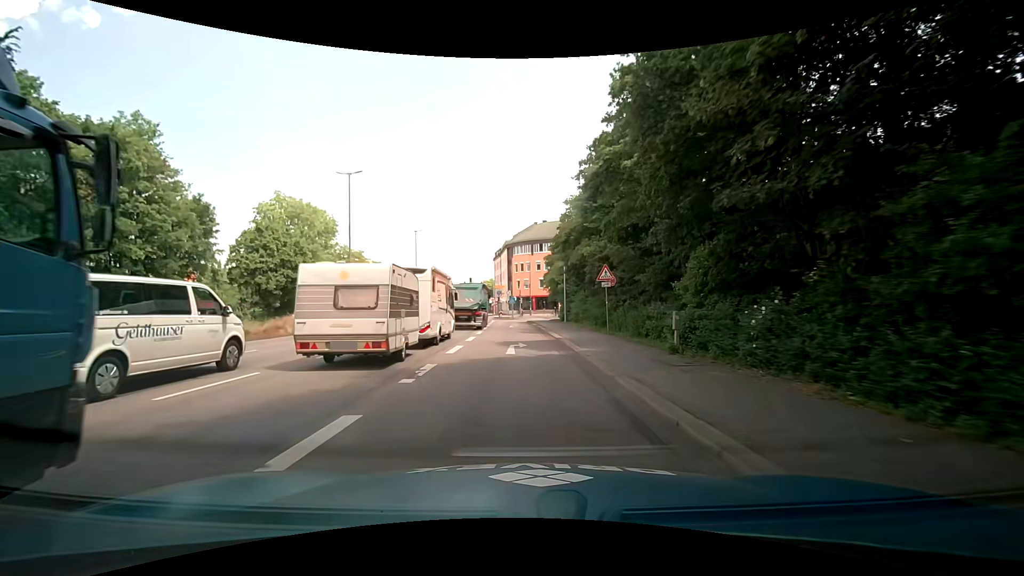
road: primary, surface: asphalt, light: Day
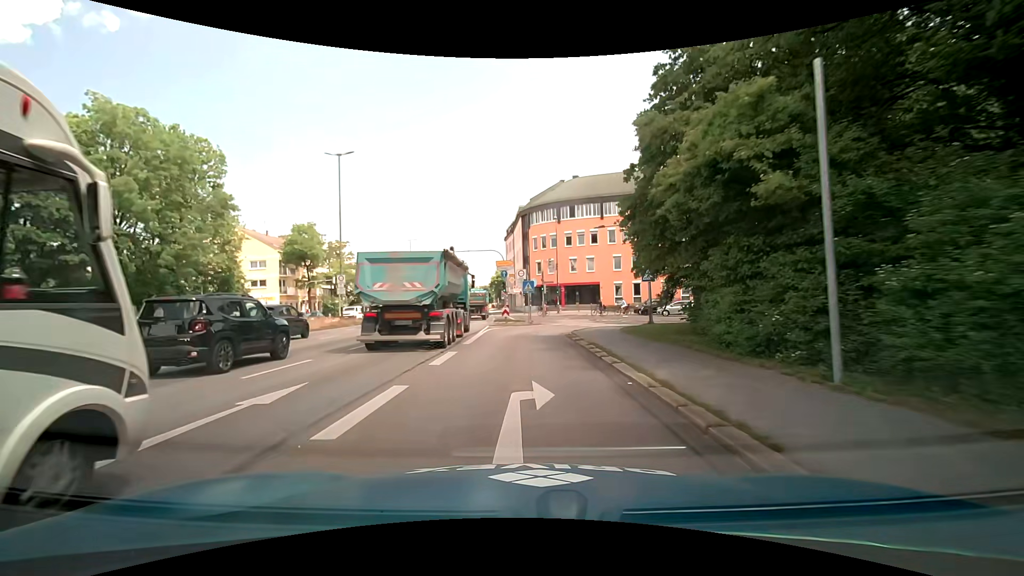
(-0.3, +34.5) m; -1°
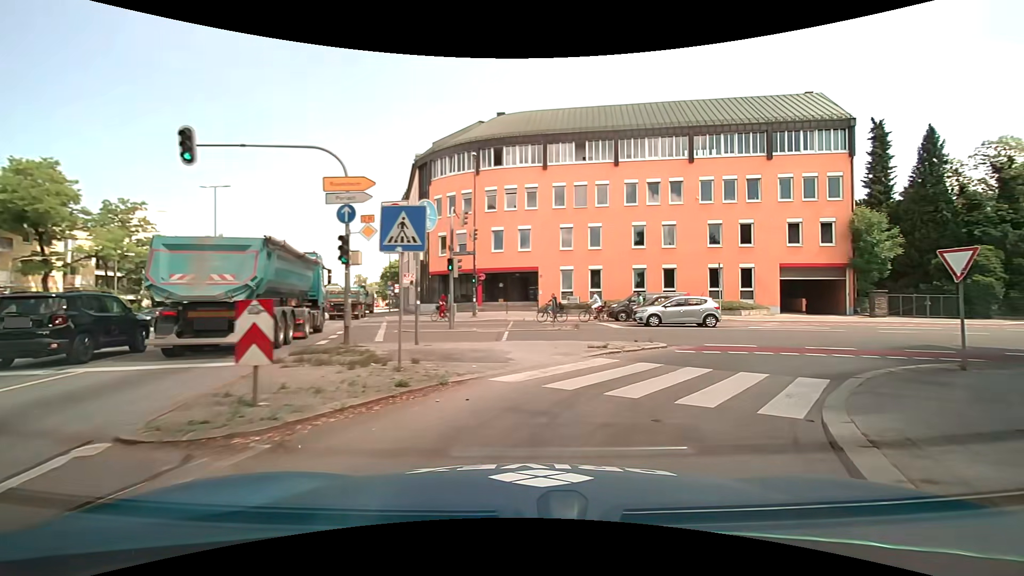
(+0.2, +25.2) m; +9°
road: secondary_link
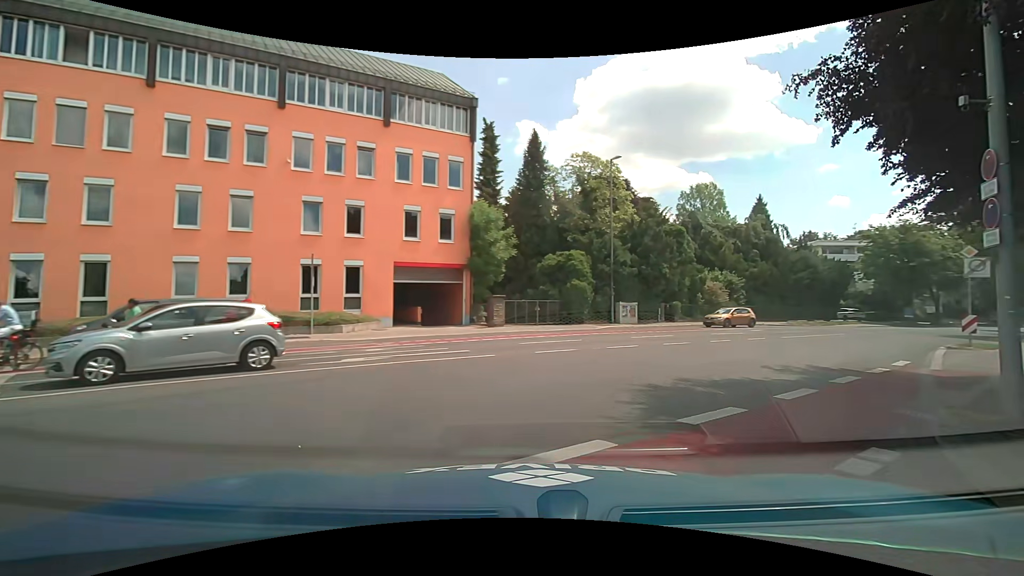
(+4.8, +12.6) m; +40°
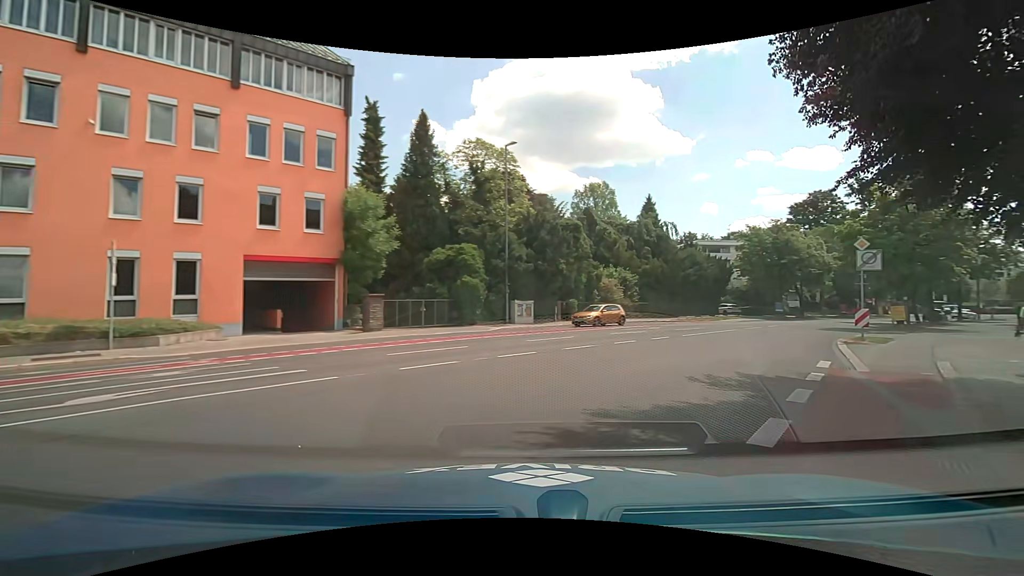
(+0.5, +3.9) m; +14°
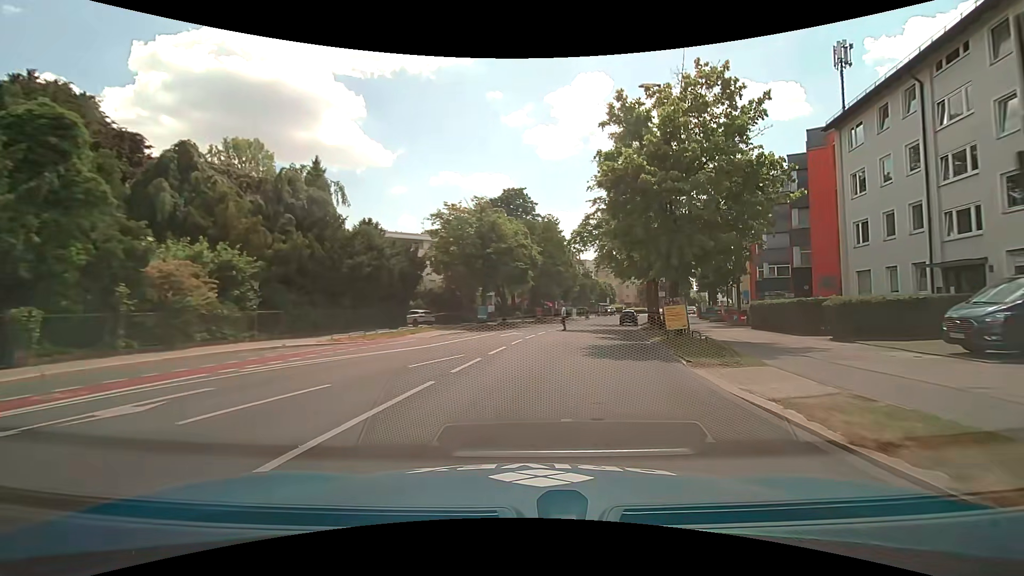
(+7.5, +20.8) m; +34°
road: secondary
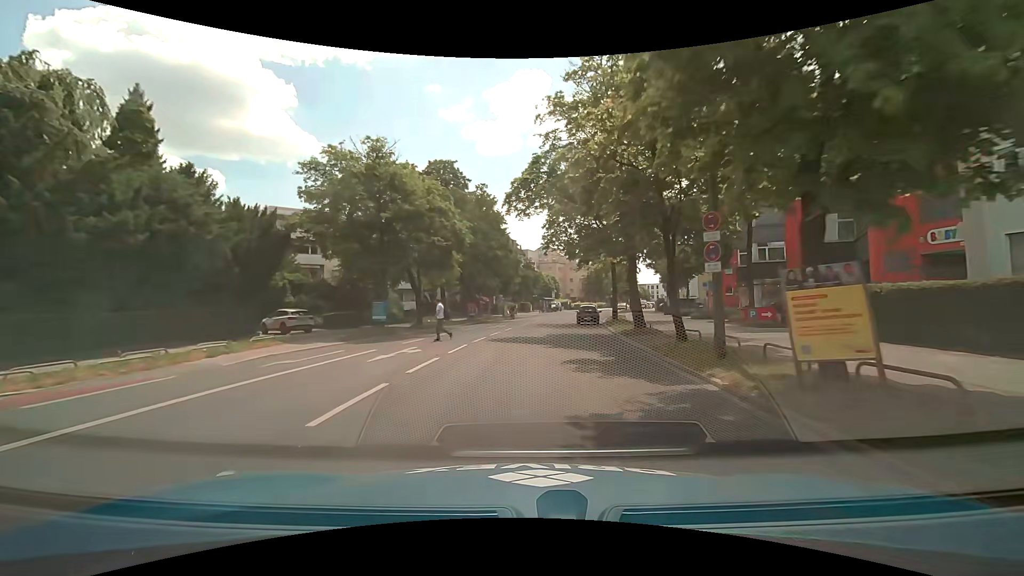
(+1.1, +13.9) m; +7°
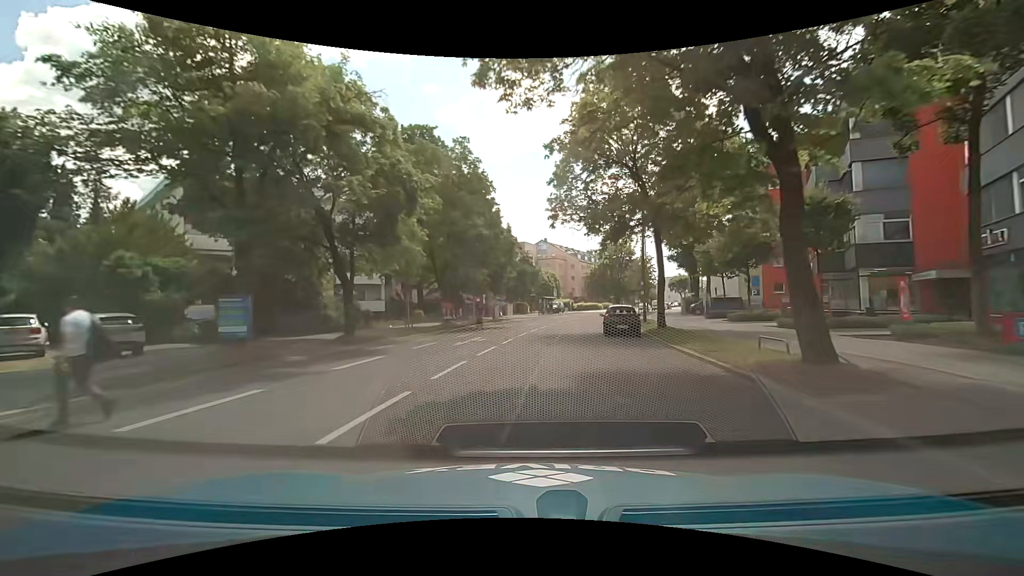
(0.0, +14.2) m; 0°
